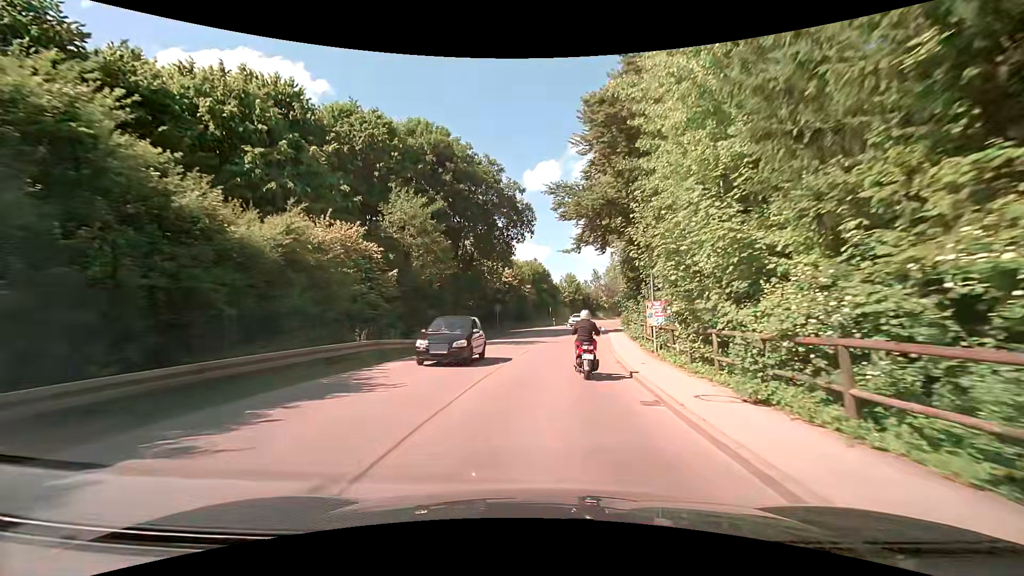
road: secondary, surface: asphalt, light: Day
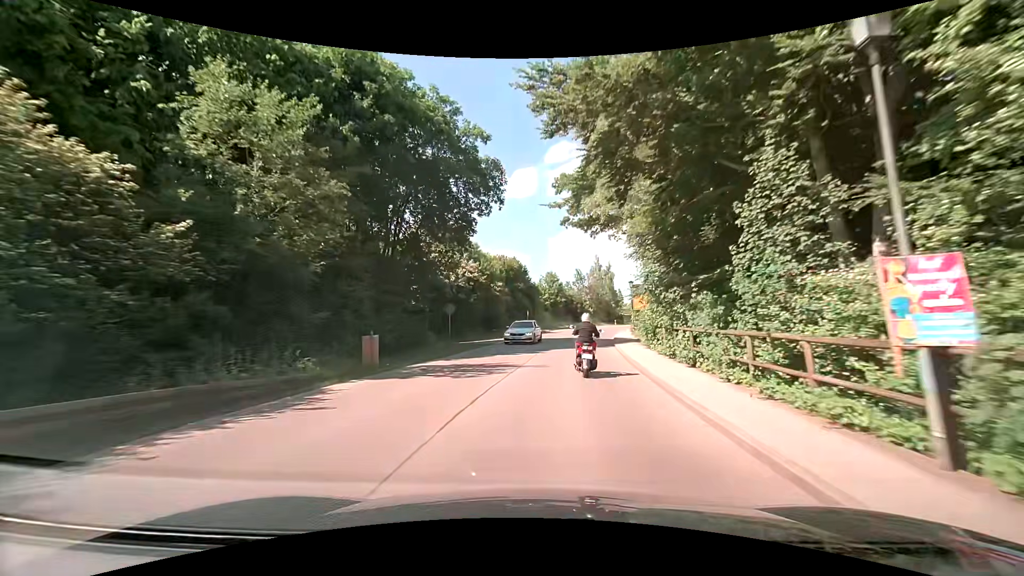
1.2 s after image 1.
(+0.3, +13.8) m; +2°
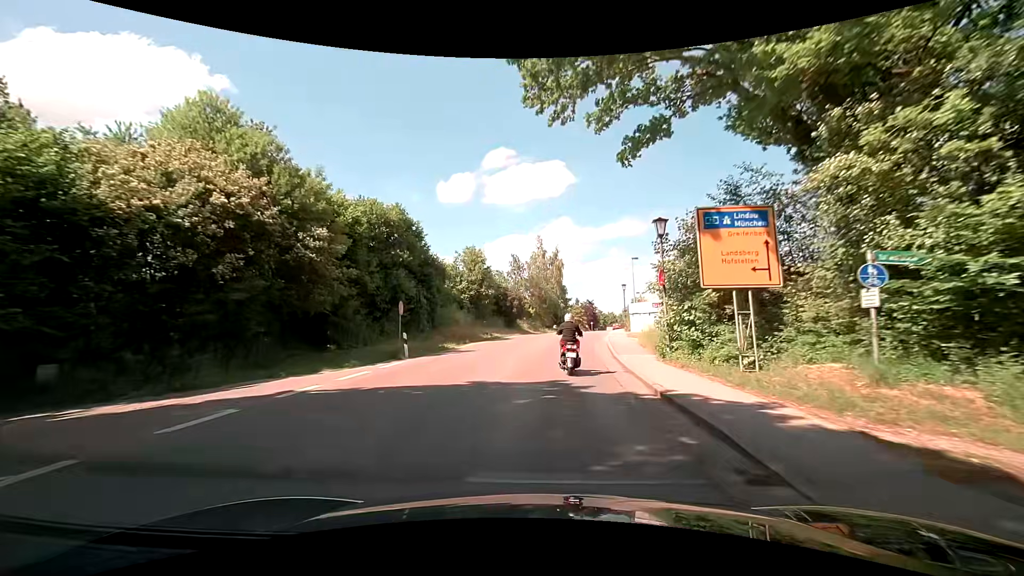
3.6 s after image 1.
(+2.2, +29.1) m; +8°
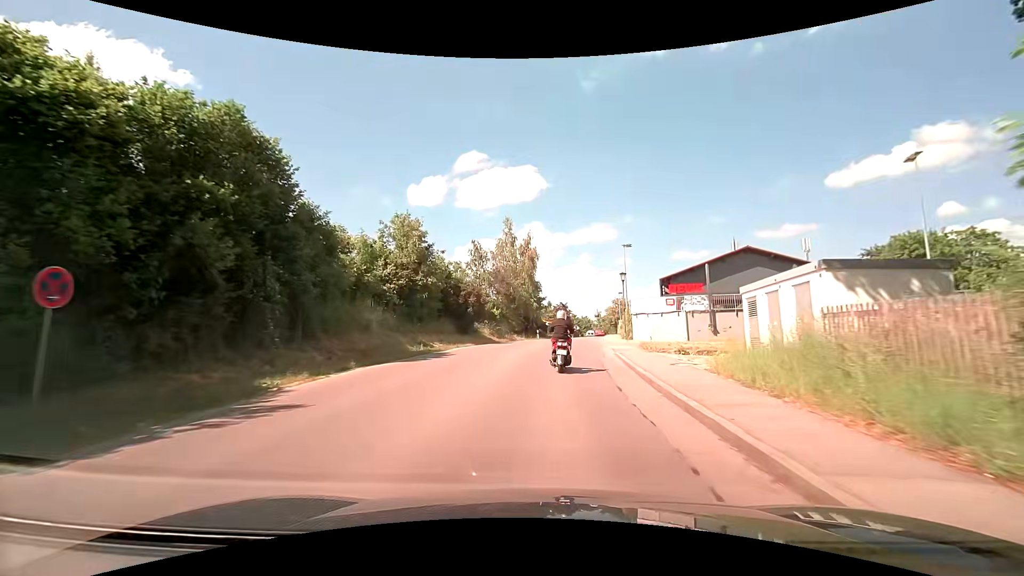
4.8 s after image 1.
(+0.4, +15.1) m; +3°
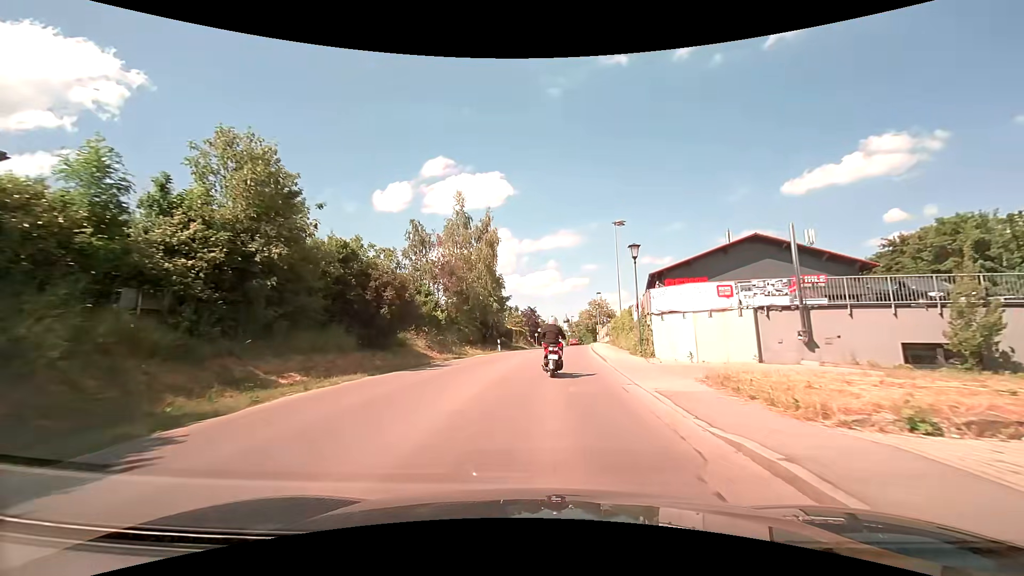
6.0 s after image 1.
(+0.6, +14.6) m; +4°
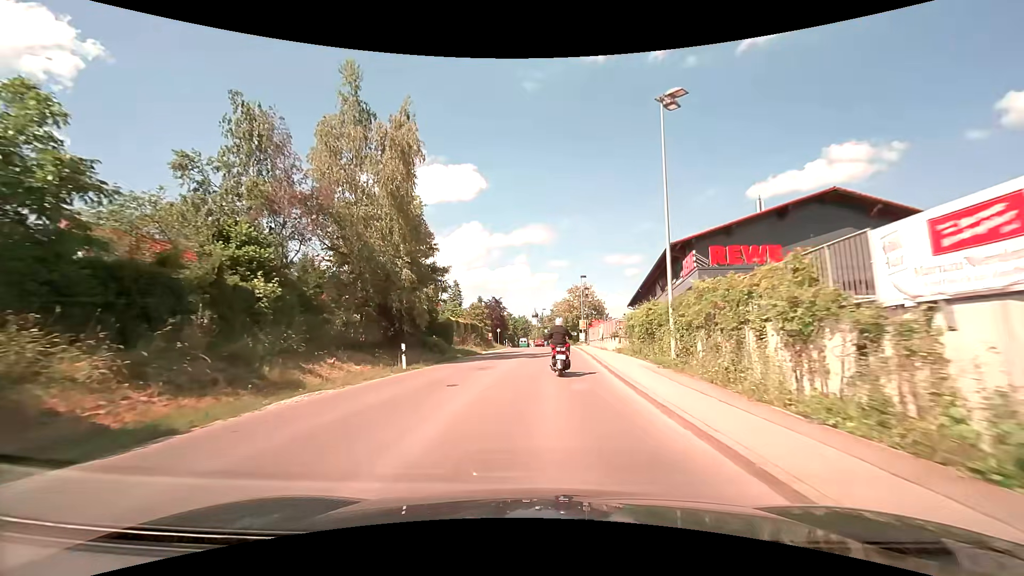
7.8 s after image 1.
(+0.6, +21.6) m; +3°
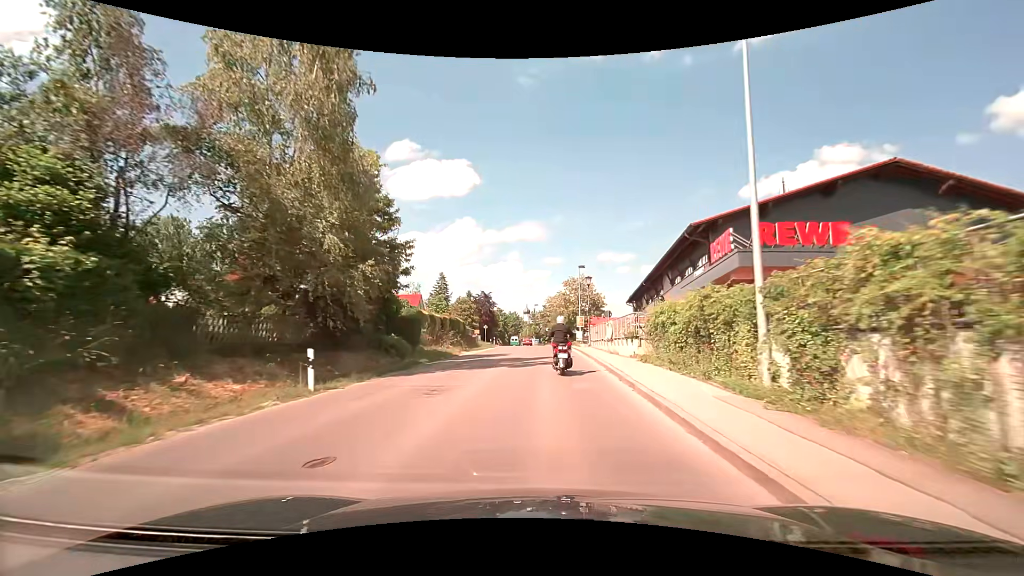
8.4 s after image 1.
(+0.1, +7.3) m; +1°
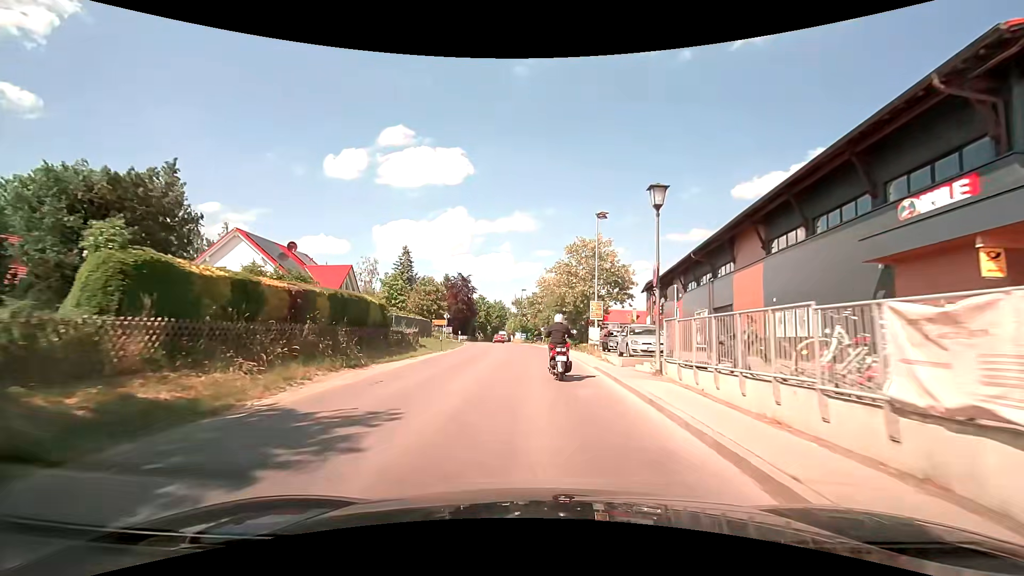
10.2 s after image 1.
(+0.4, +21.8) m; +2°
(0, +10) (0, +20) (-1, +30) (-1, +40) (-2, +50) (-3, +60) (-5, +70) (-6, +80) (-7, +90) (-8, +100) m
